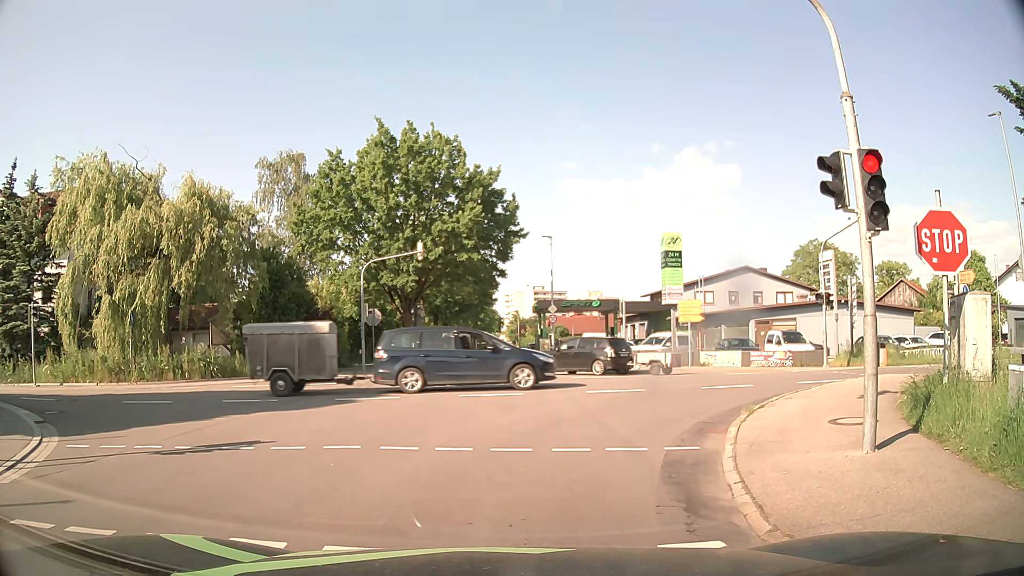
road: tertiary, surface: asphalt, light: Day
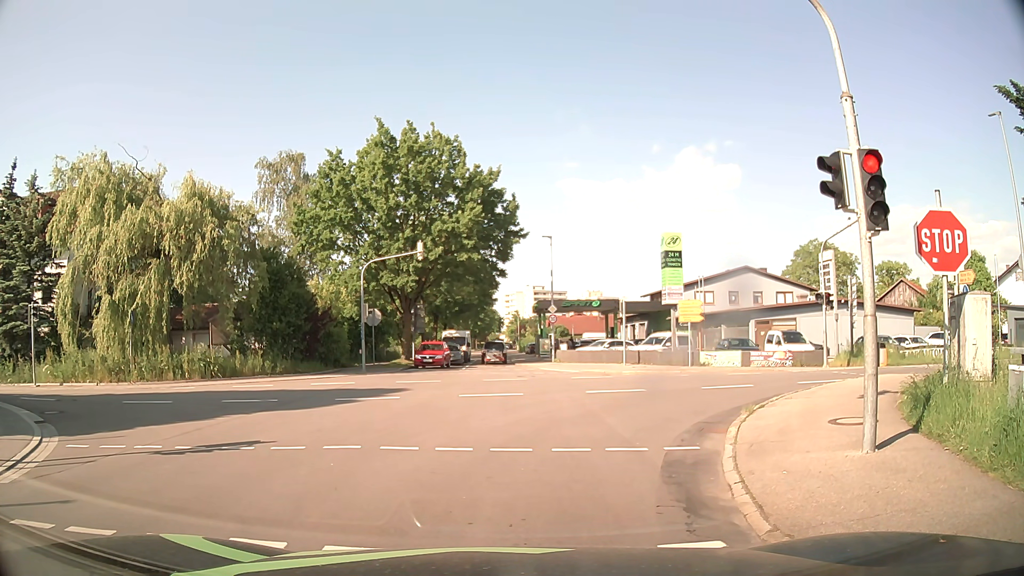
(0.0, 0.0) m; 0°
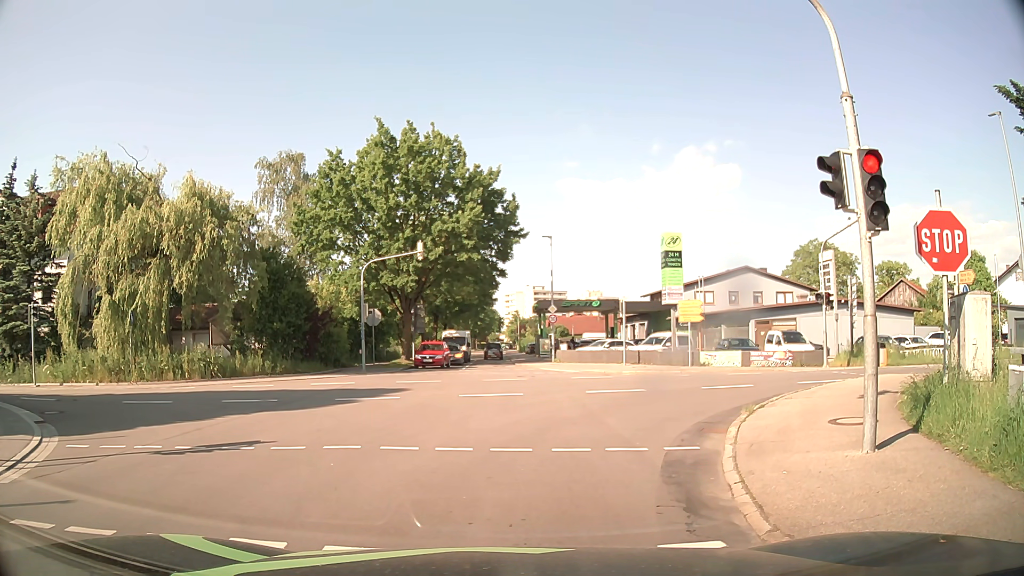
(0.0, 0.0) m; 0°
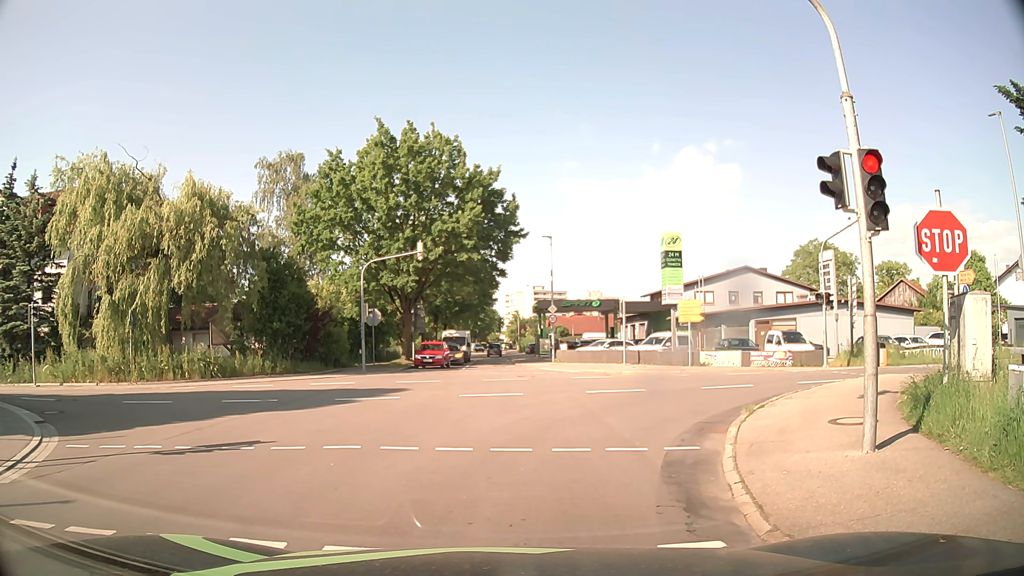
(0.0, 0.0) m; 0°
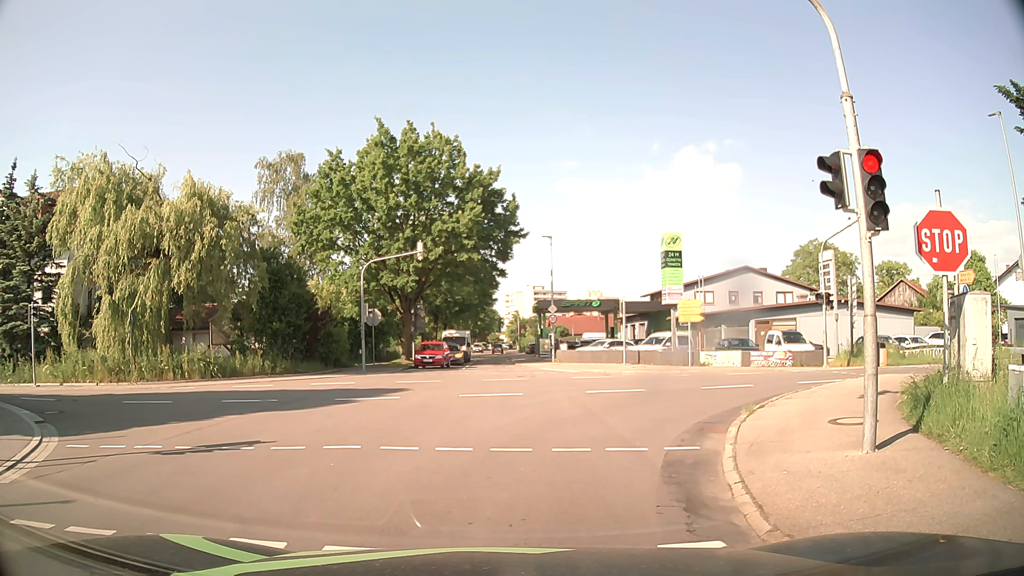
(0.0, 0.0) m; 0°
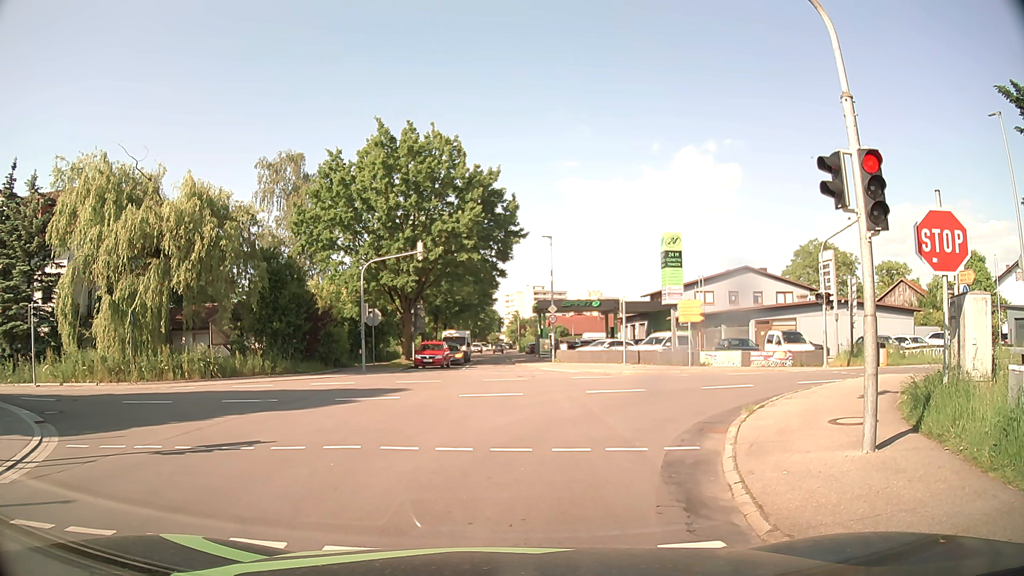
(0.0, 0.0) m; 0°
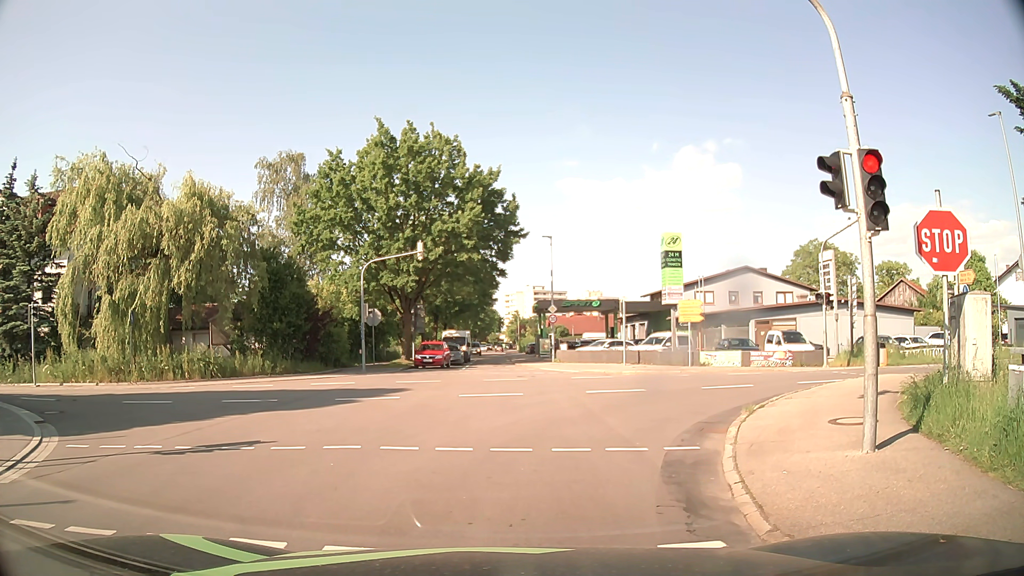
(0.0, 0.0) m; 0°
